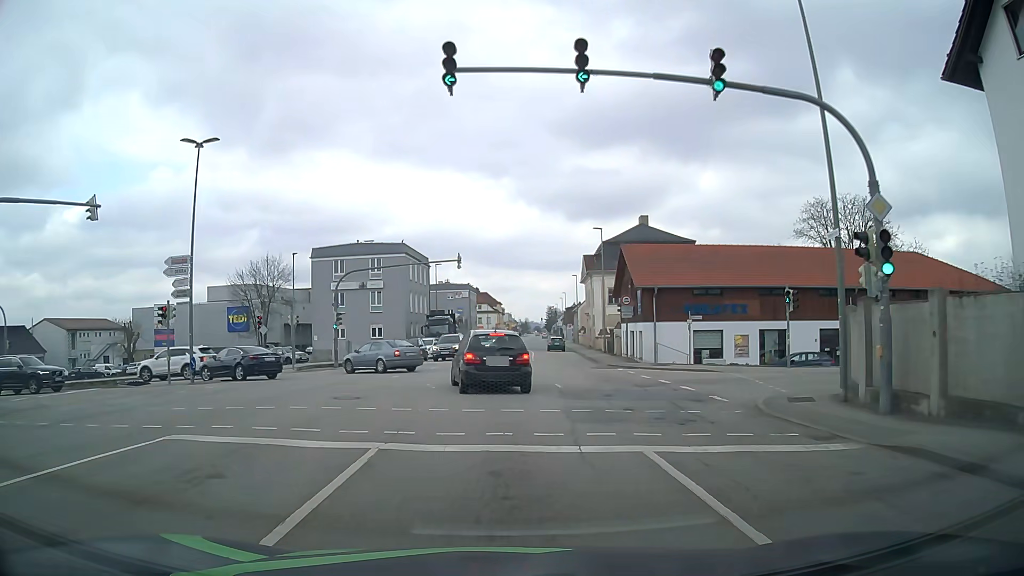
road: tertiary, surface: asphalt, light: Day
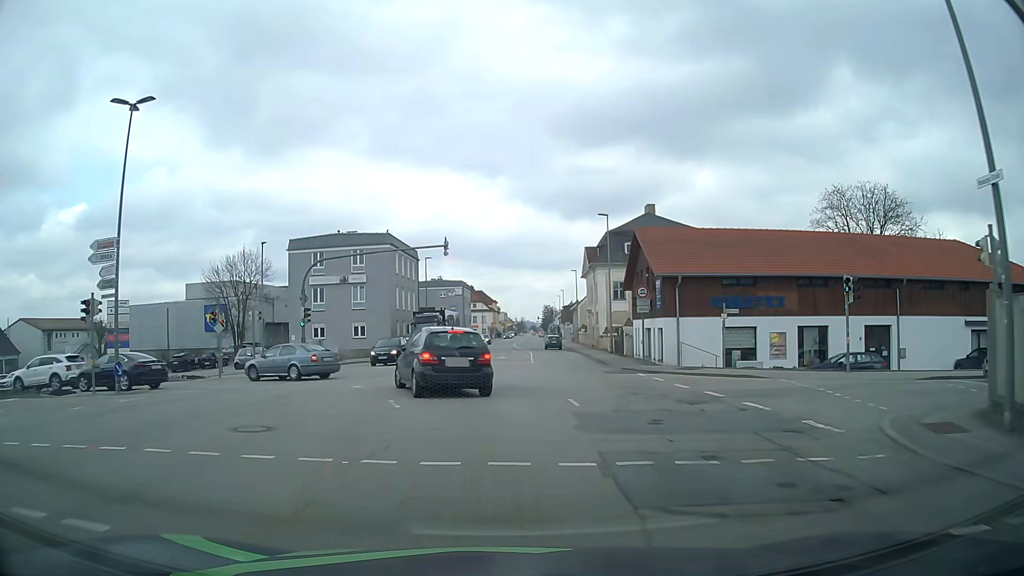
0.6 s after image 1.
(0.0, +5.7) m; 0°
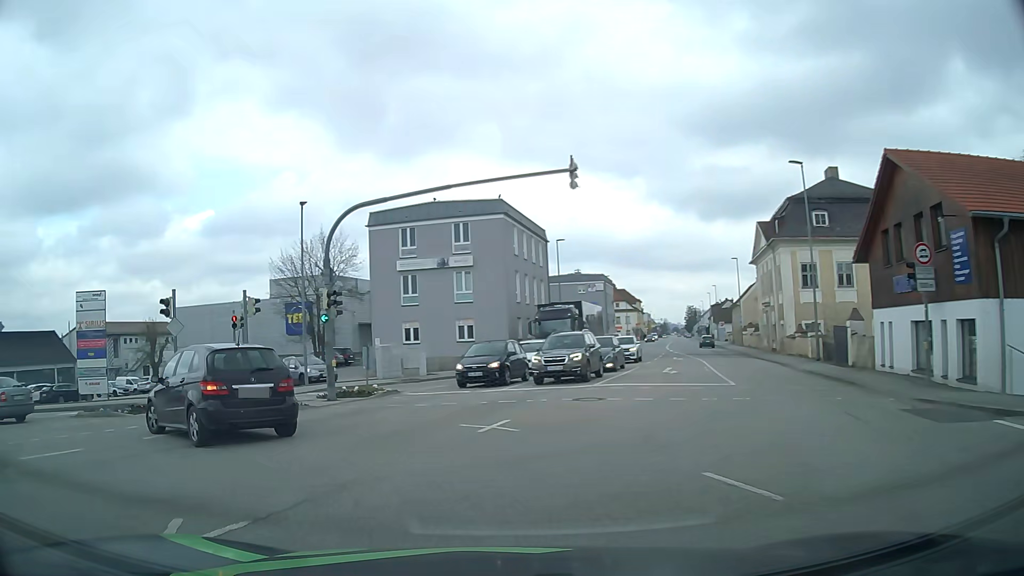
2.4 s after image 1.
(-0.7, +15.1) m; -11°
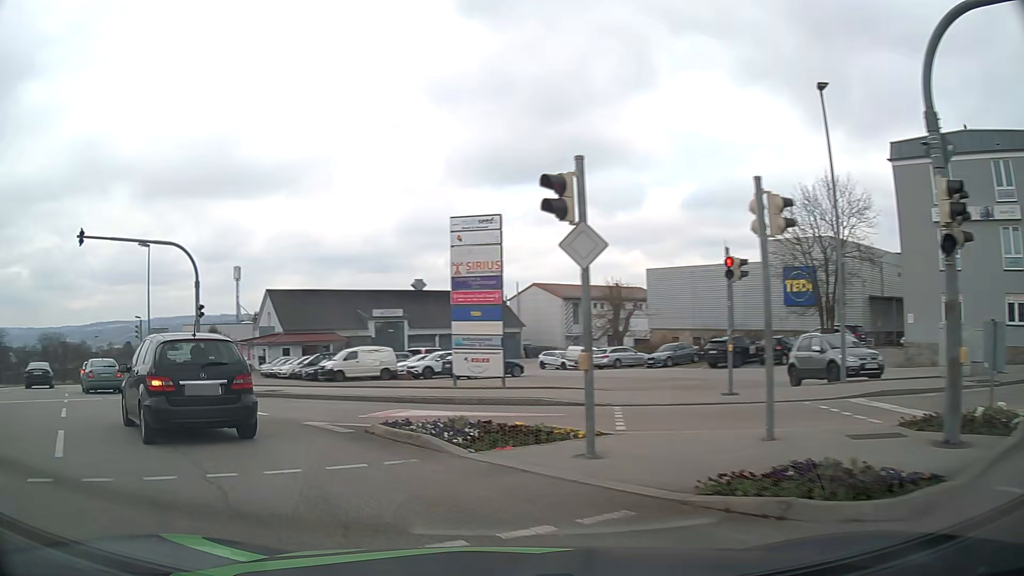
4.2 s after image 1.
(-3.7, +11.1) m; -41°
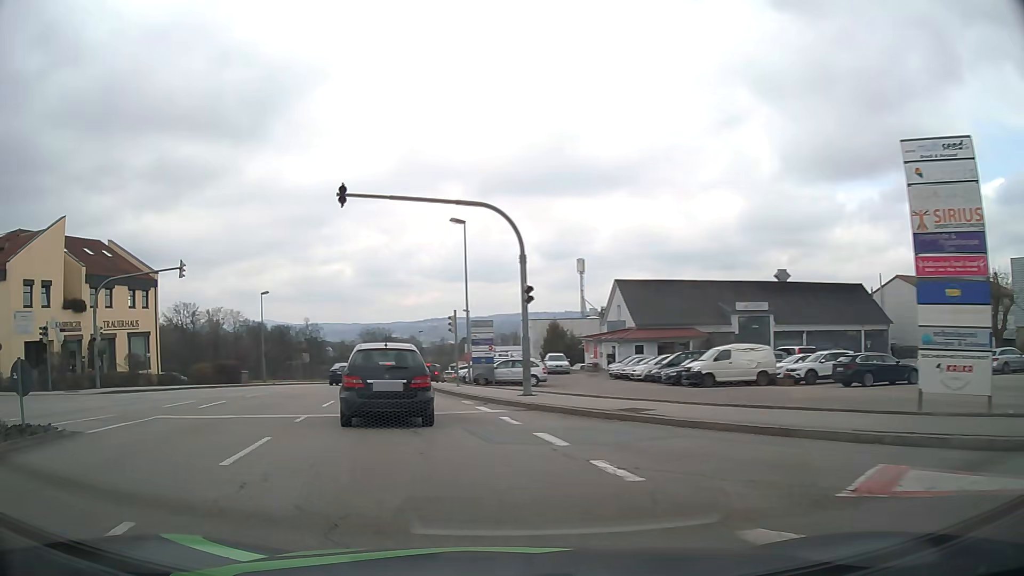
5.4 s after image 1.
(-2.0, +7.2) m; -30°
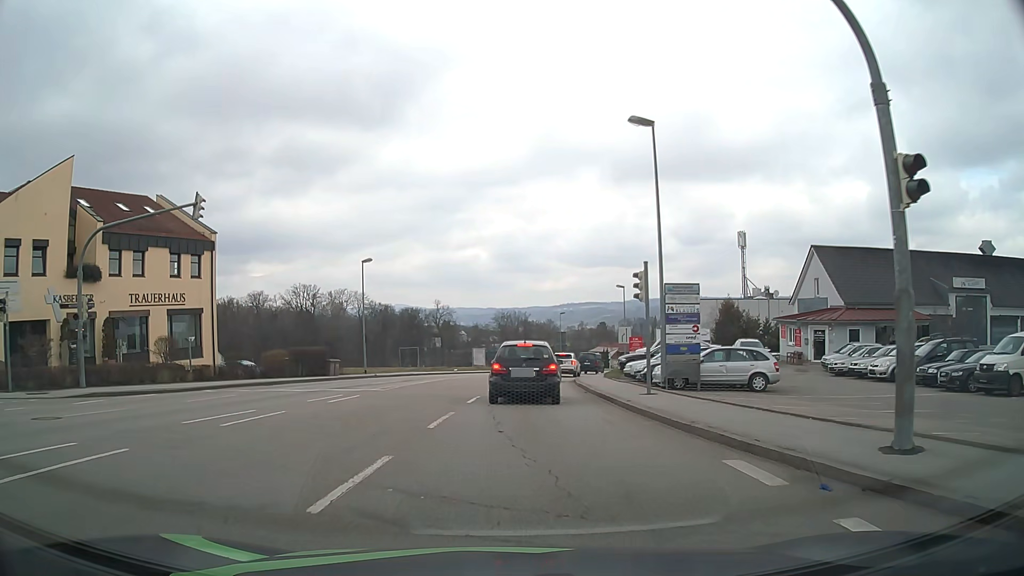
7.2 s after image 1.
(-2.1, +13.5) m; -12°
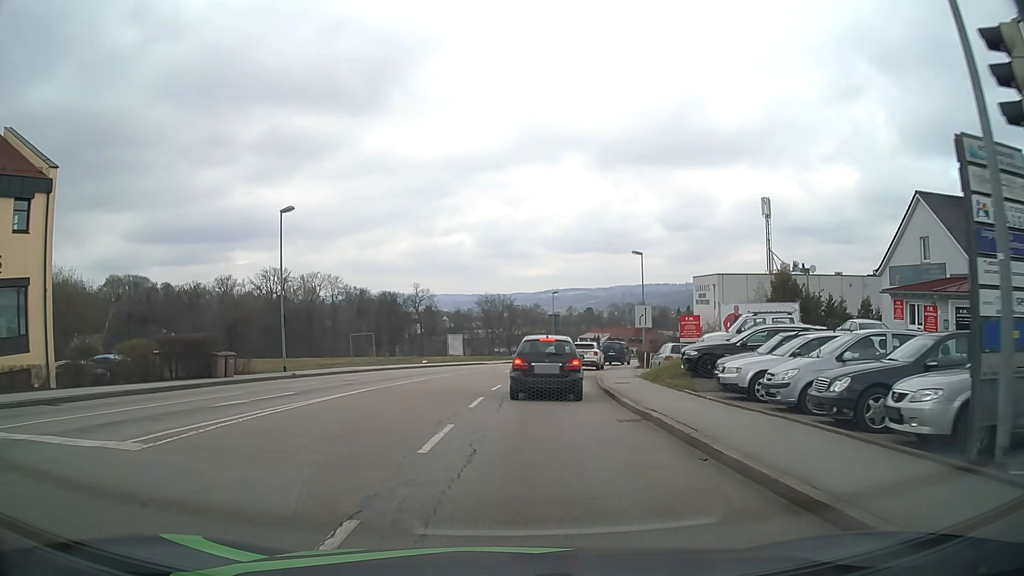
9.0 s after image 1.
(+0.2, +15.2) m; +2°
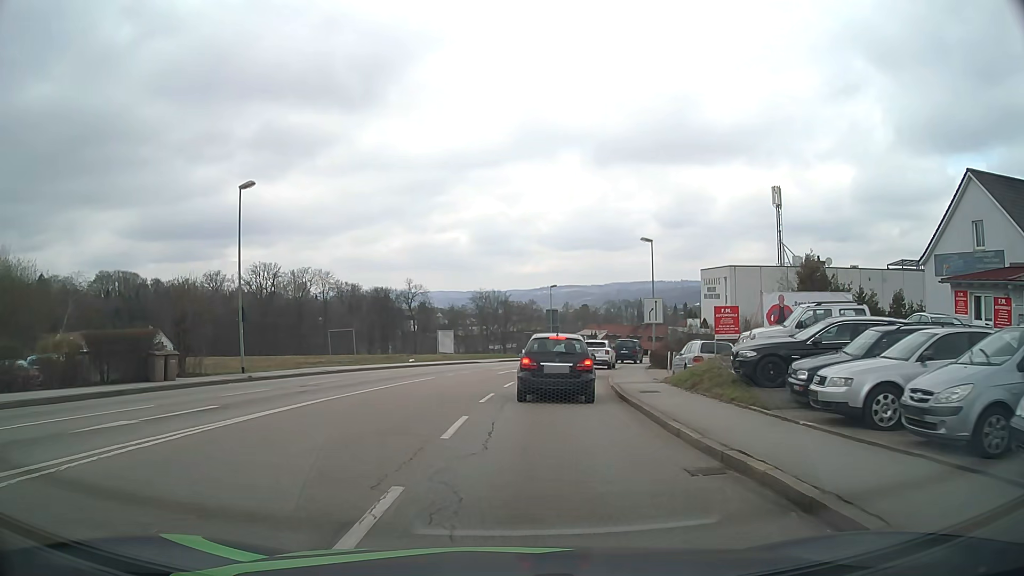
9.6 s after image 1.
(0.0, +5.0) m; 0°
(0, +10) (+1, +20) (+2, +30) (+4, +40) (+7, +49) (+10, +59) (+13, +68) (+17, +78) (+21, +87) (+26, +96) m
